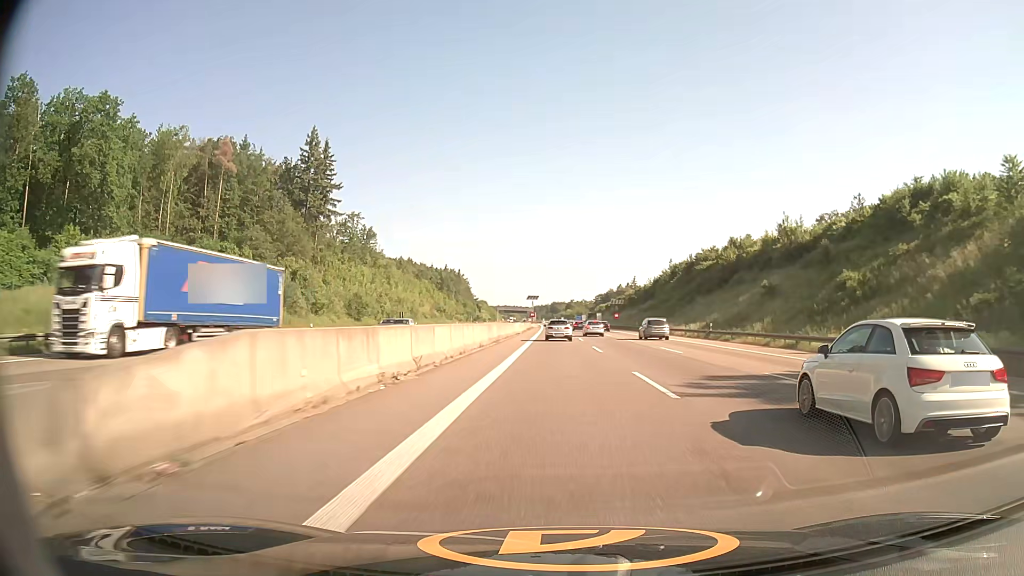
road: motorway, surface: asphalt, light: Day
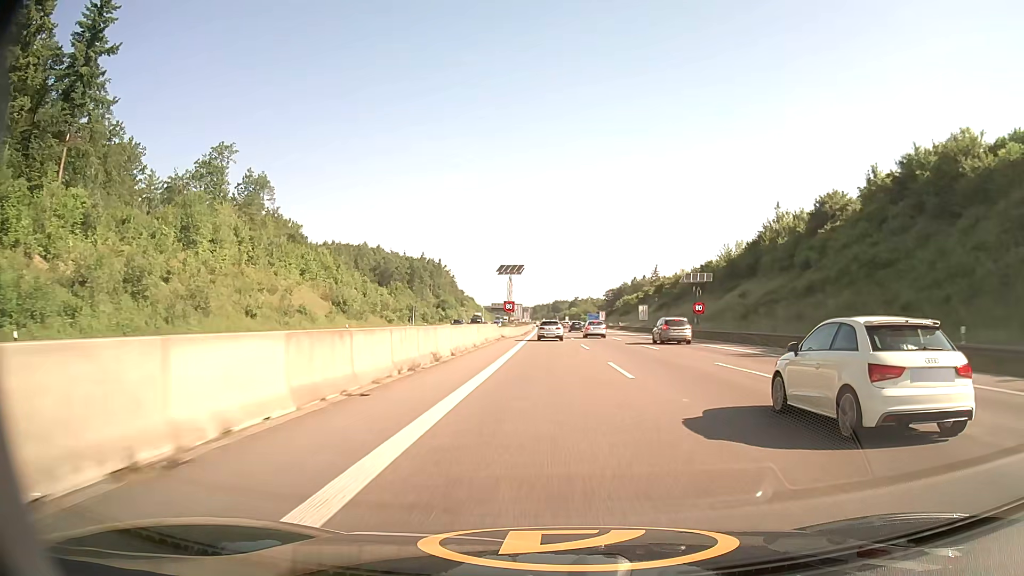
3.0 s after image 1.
(+0.3, +85.1) m; 0°
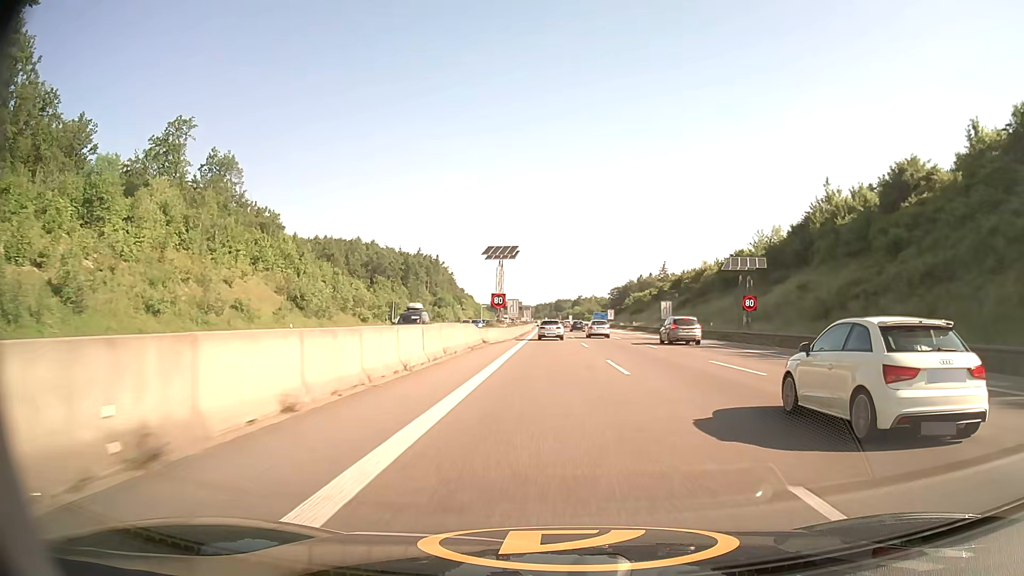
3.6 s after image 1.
(-0.1, +16.8) m; 0°
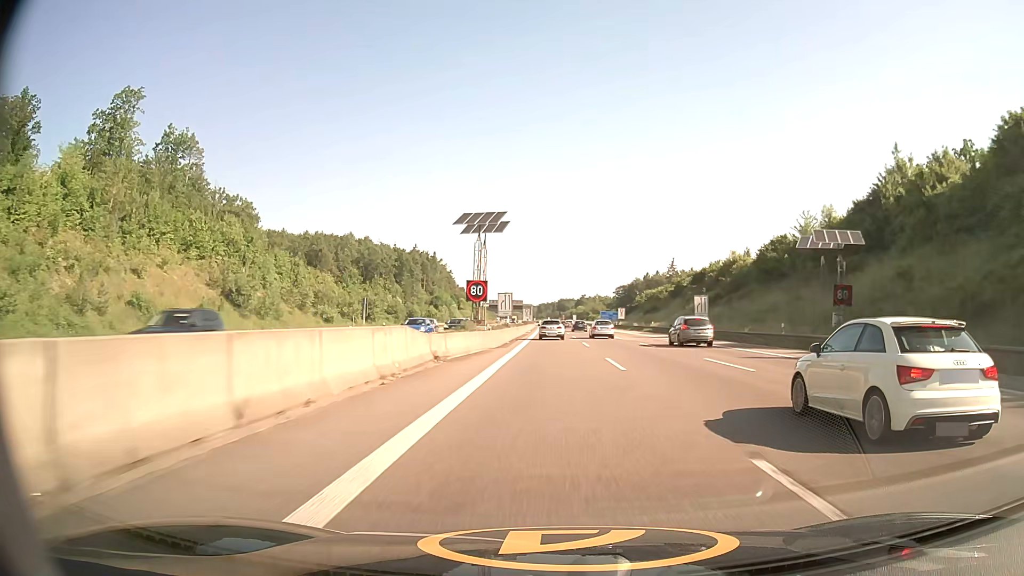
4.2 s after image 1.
(0.0, +16.6) m; 0°
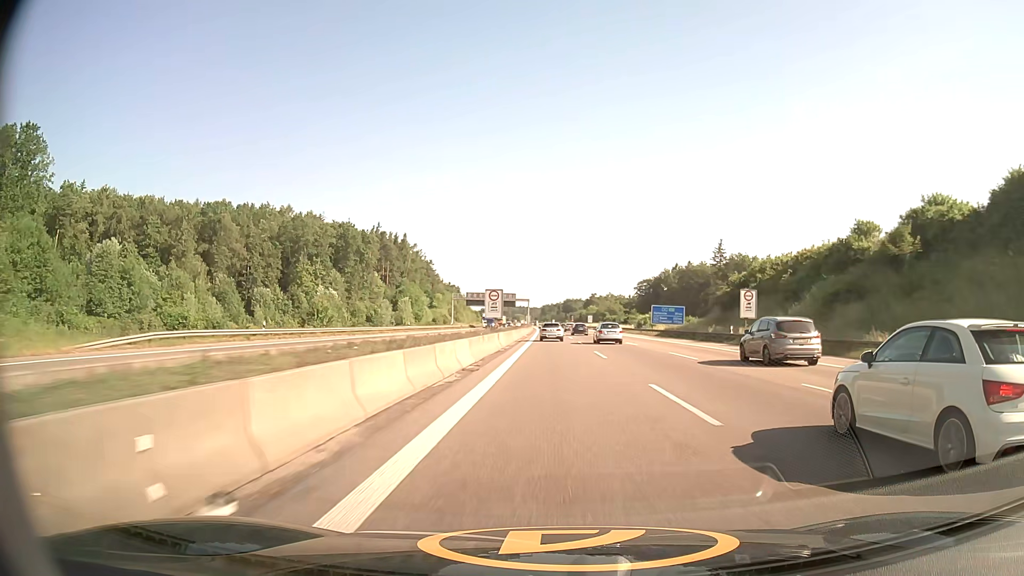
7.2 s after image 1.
(-0.5, +80.9) m; 0°
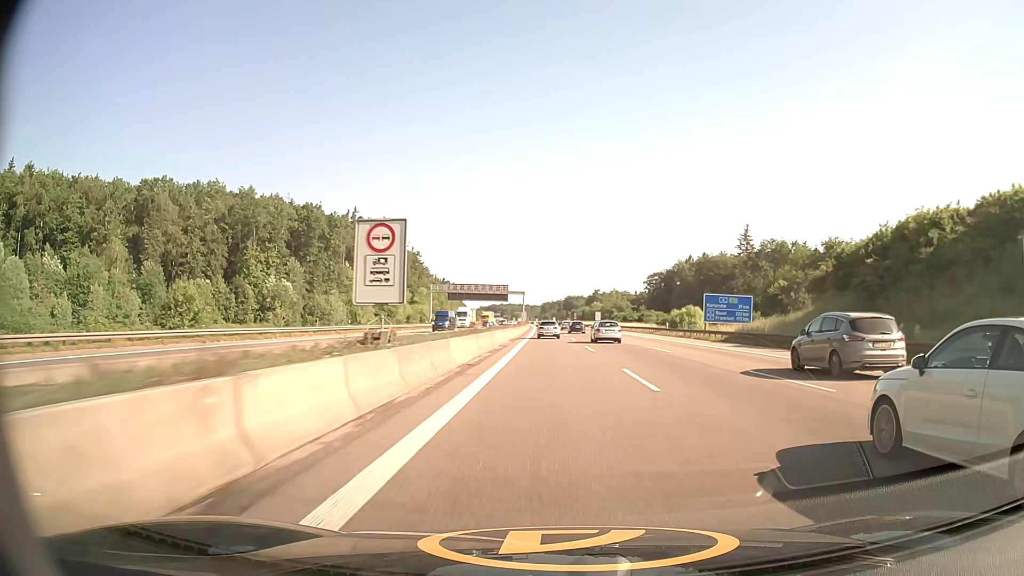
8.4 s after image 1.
(0.0, +31.5) m; 0°
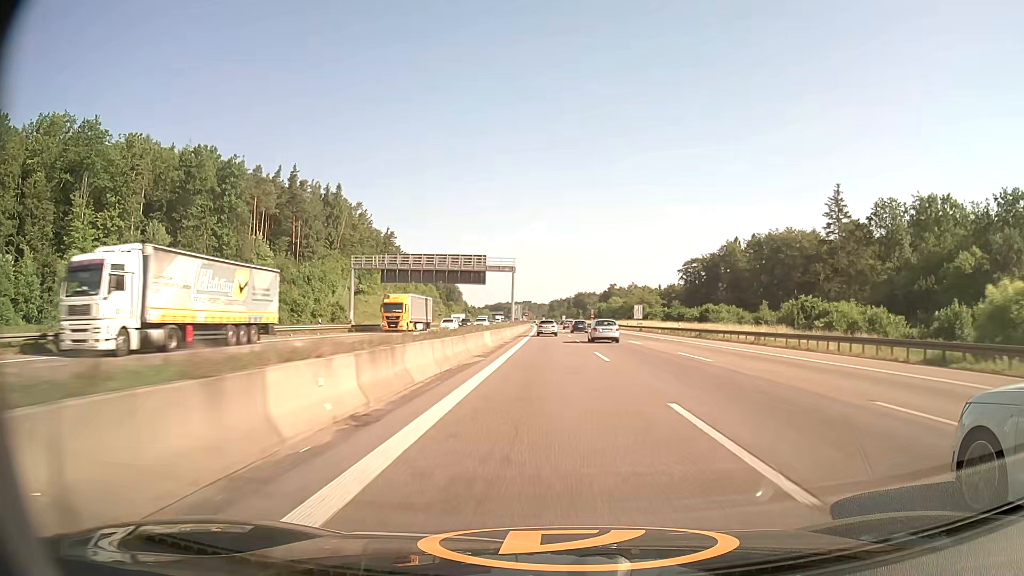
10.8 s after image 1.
(-0.3, +62.2) m; -1°
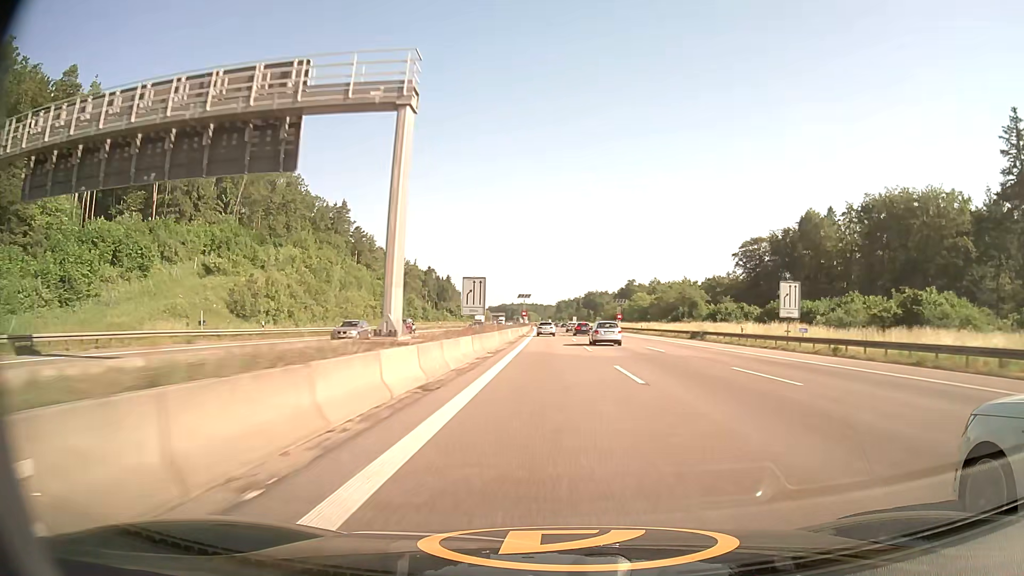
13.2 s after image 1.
(-0.4, +61.9) m; -1°
(0, +10) (0, +20) (0, +30) (0, +40) (0, +50) (0, +60) (0, +70) (0, +80) (-1, +90) (-1, +100) m
